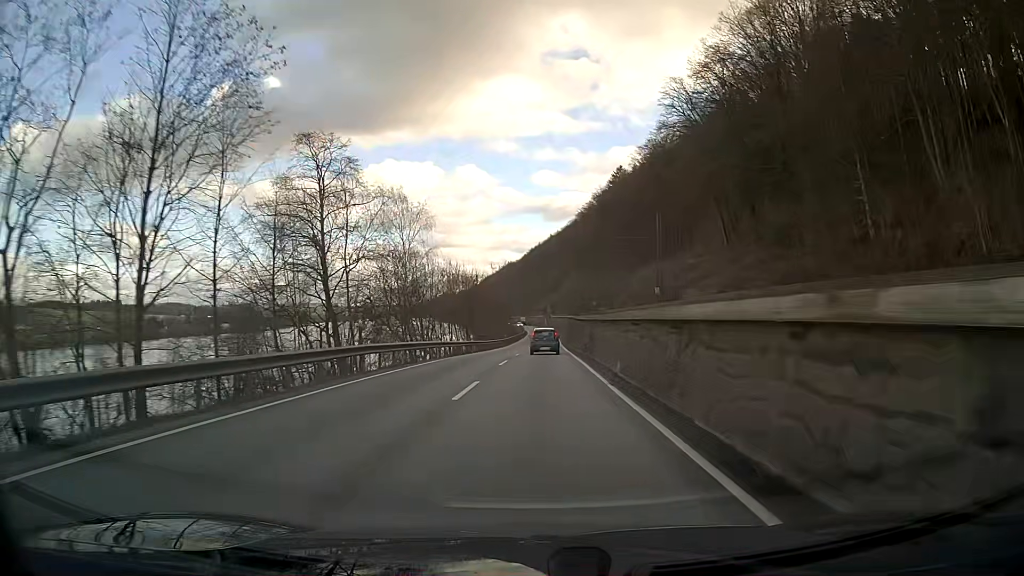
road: primary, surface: asphalt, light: Day
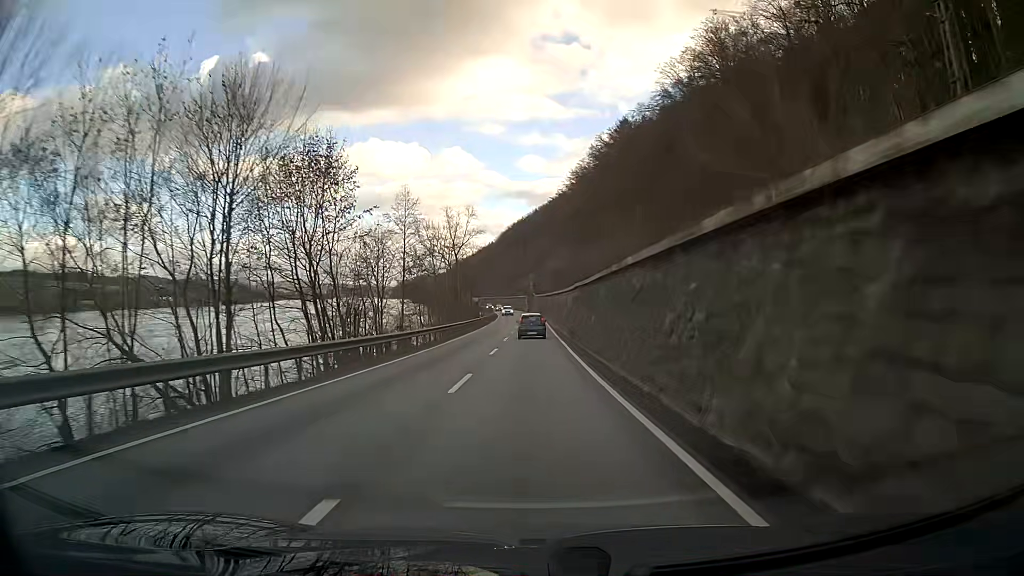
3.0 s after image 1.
(+0.9, +59.2) m; +1°
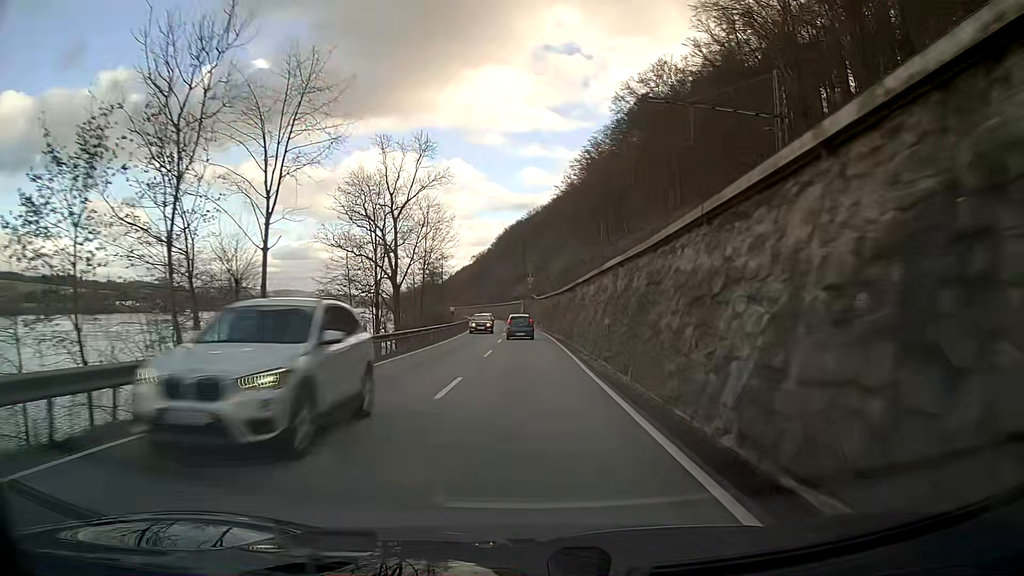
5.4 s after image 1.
(+0.2, +49.0) m; 0°
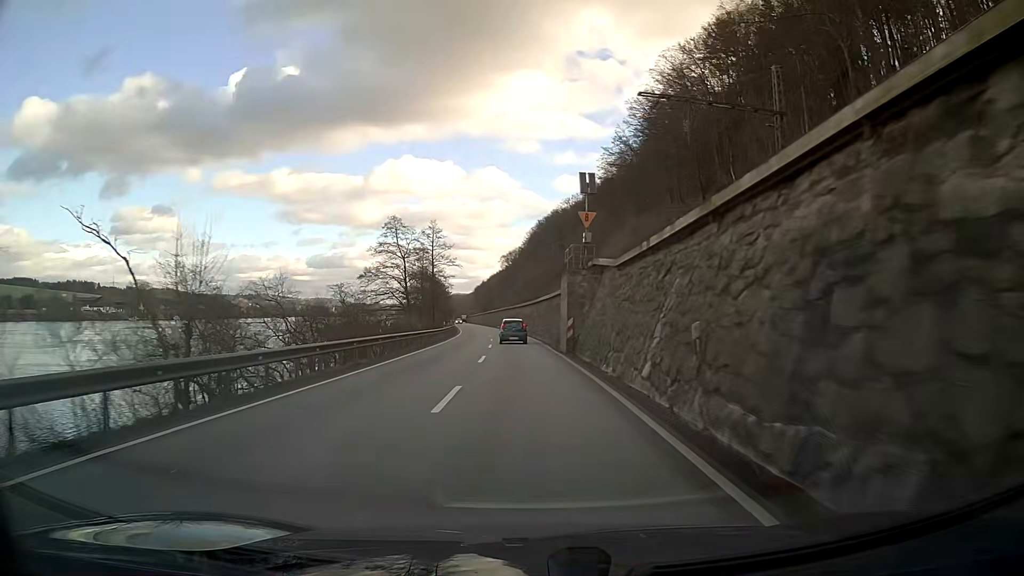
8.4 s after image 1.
(-1.3, +61.6) m; -3°
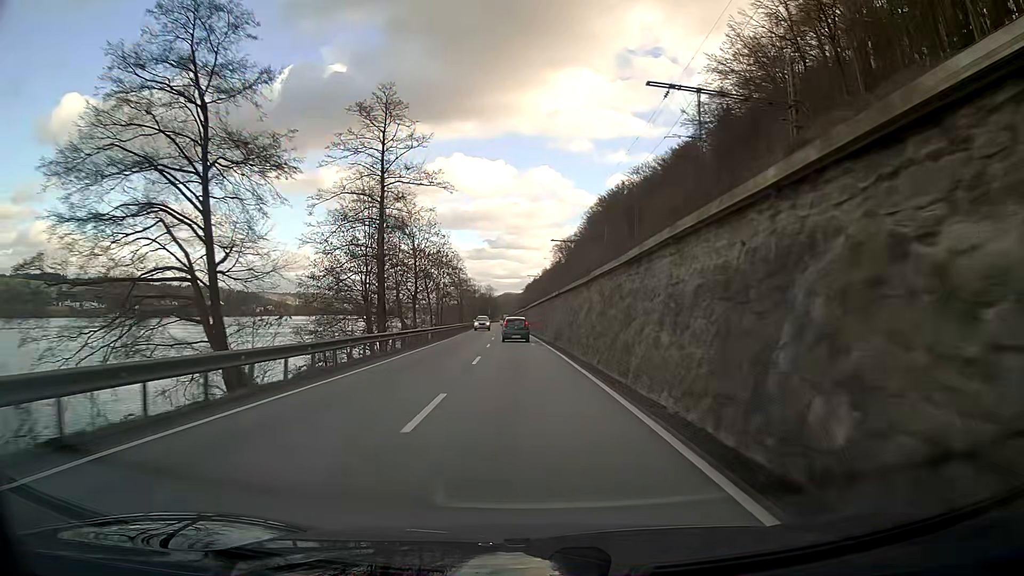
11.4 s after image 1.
(-2.7, +61.9) m; -5°
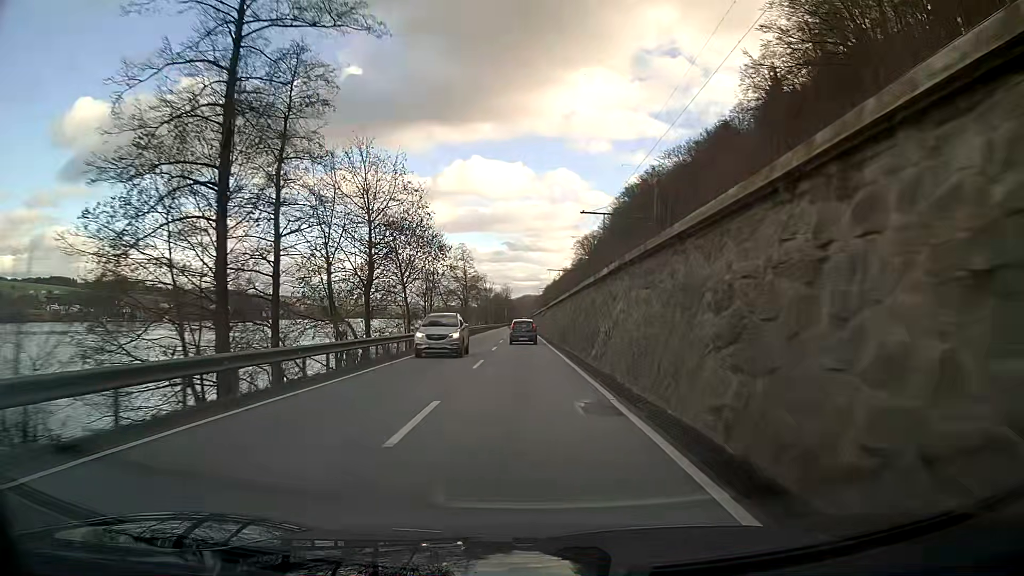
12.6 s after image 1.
(-0.3, +24.9) m; -1°
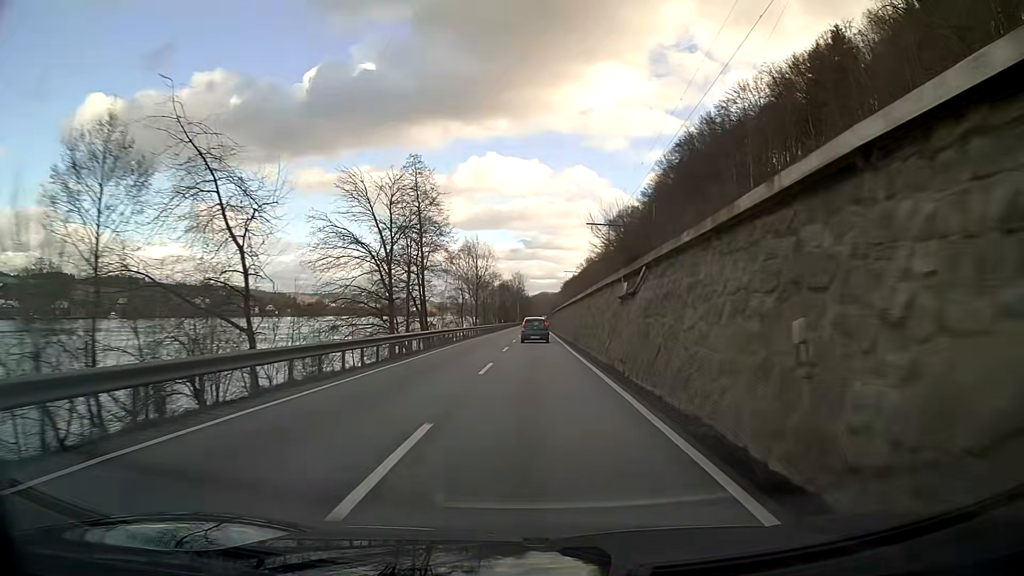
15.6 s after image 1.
(-1.0, +62.4) m; -1°
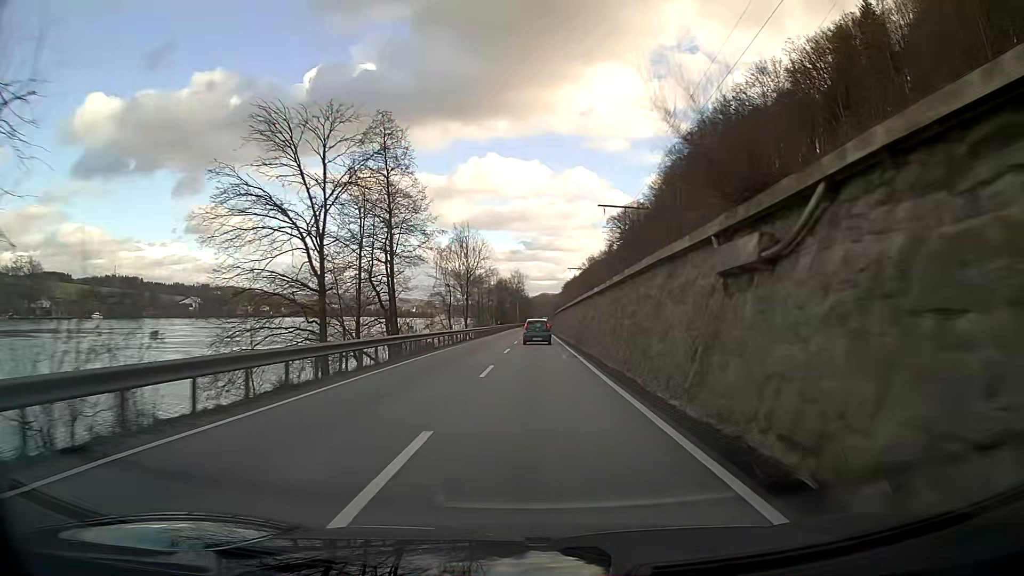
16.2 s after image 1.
(0.0, +12.5) m; 0°
